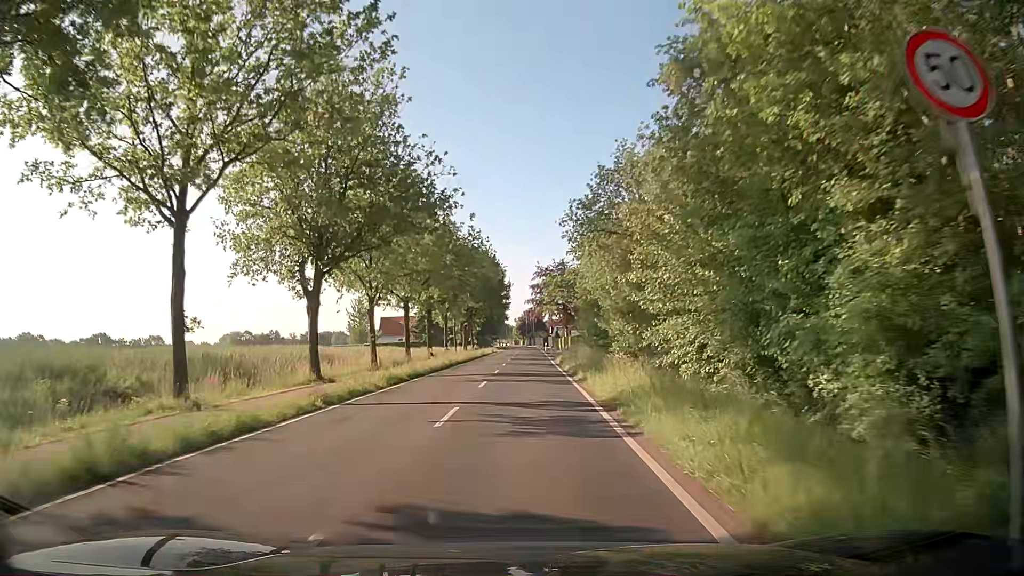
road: secondary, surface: asphalt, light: Day
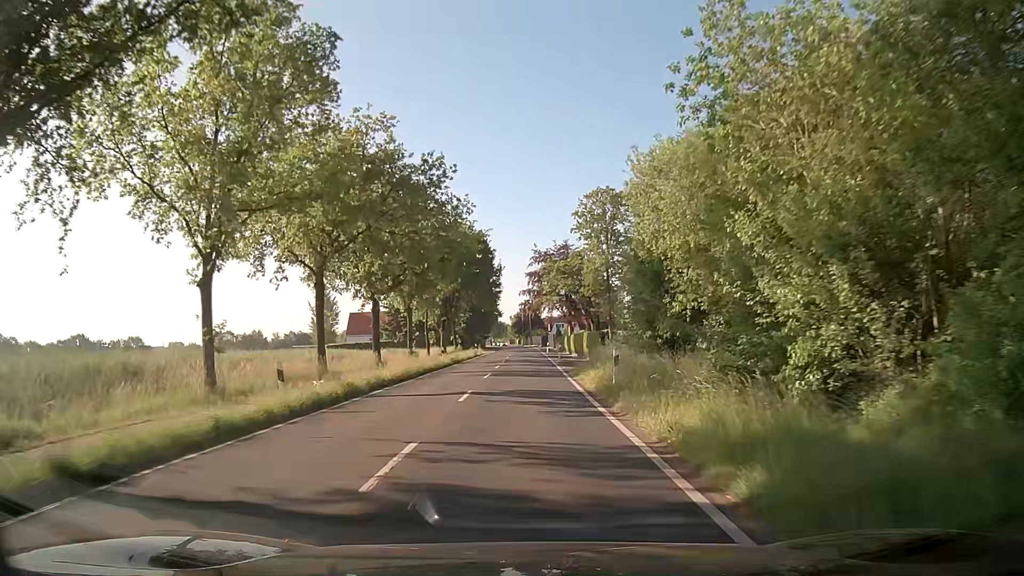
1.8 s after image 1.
(-0.1, +22.9) m; 0°
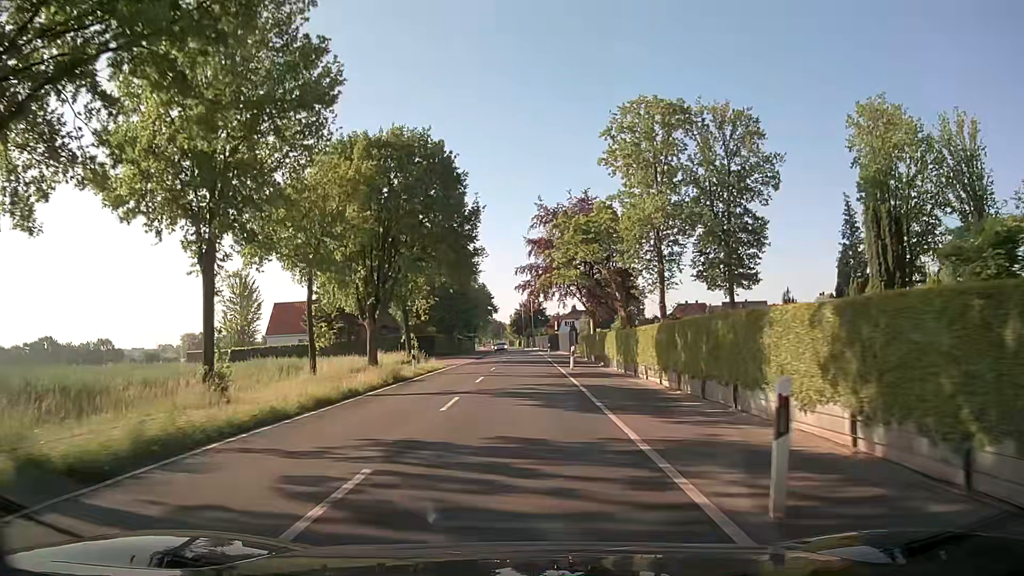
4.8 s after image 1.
(+0.2, +38.1) m; 0°
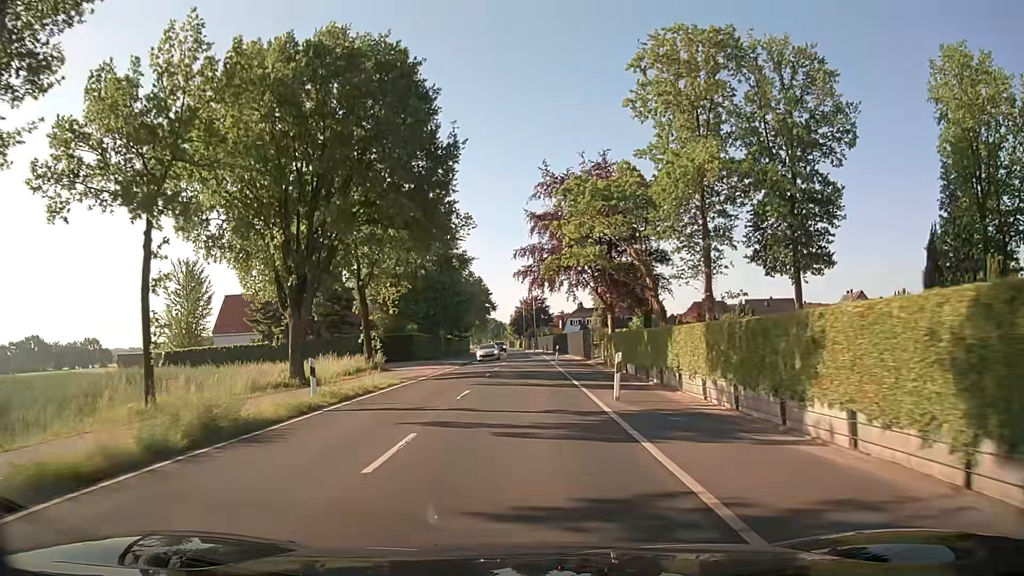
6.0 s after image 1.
(-0.1, +15.2) m; 0°
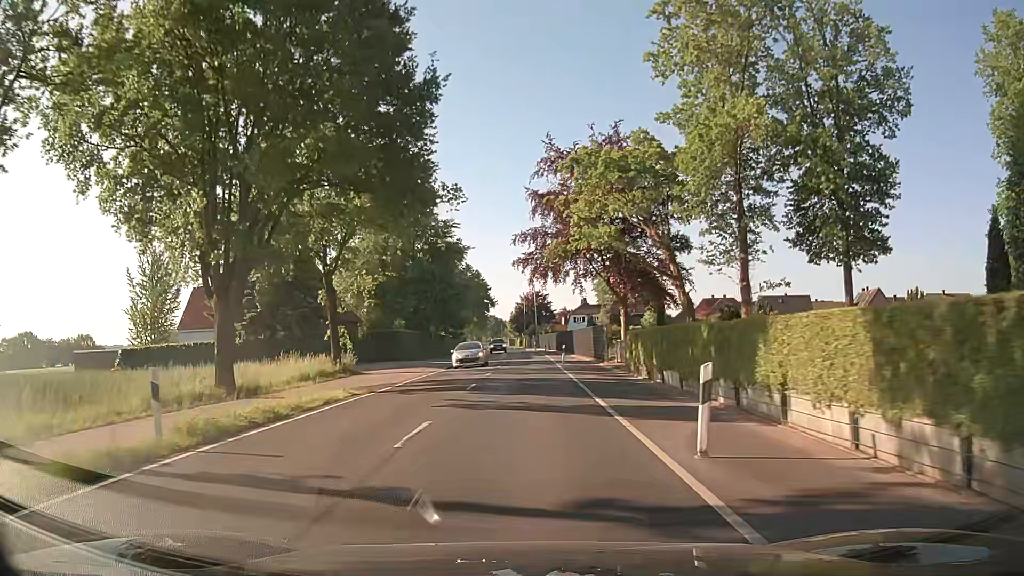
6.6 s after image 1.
(-0.1, +7.6) m; -1°
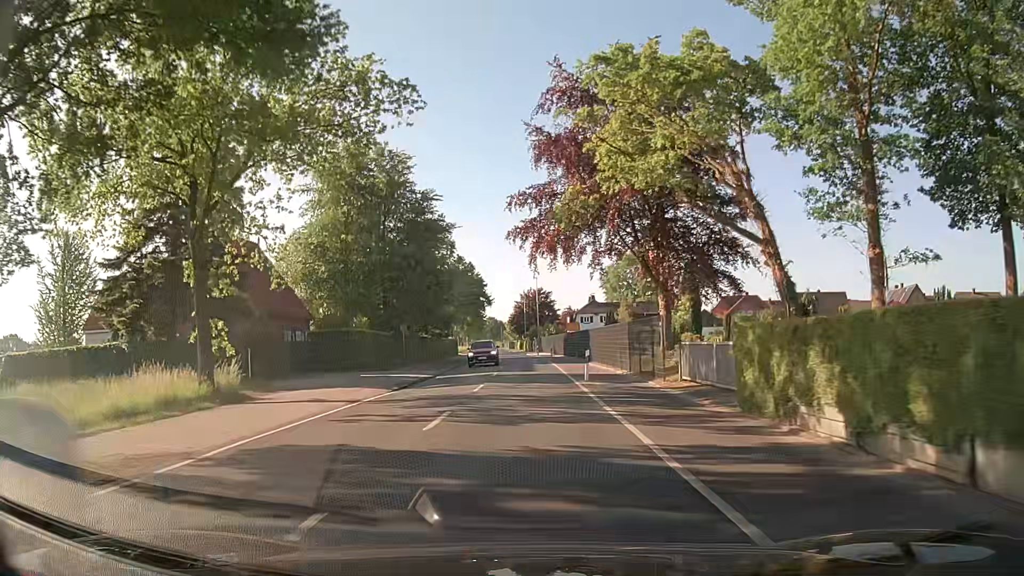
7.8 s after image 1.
(0.0, +15.2) m; +1°
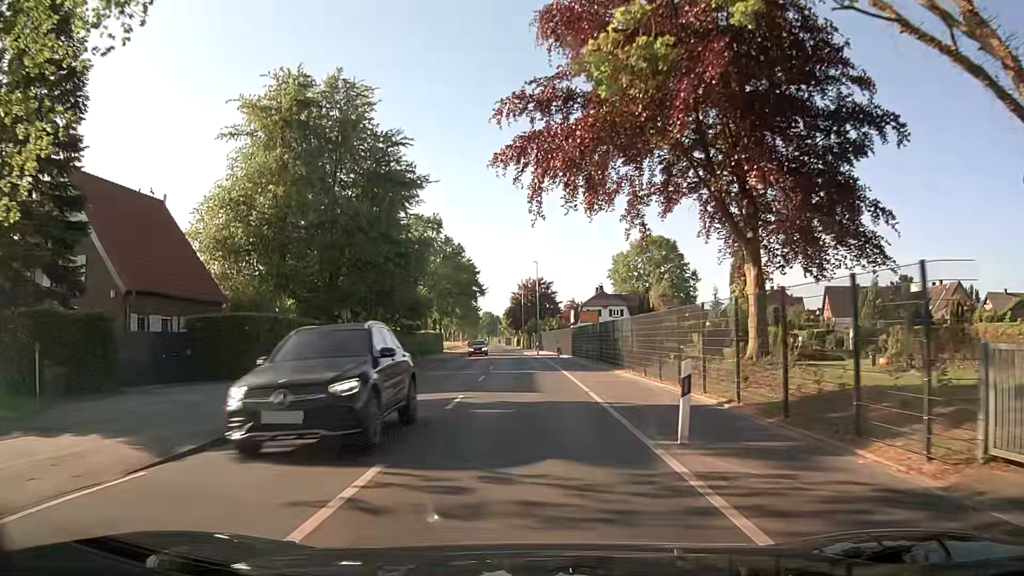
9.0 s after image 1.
(-0.1, +15.2) m; 0°
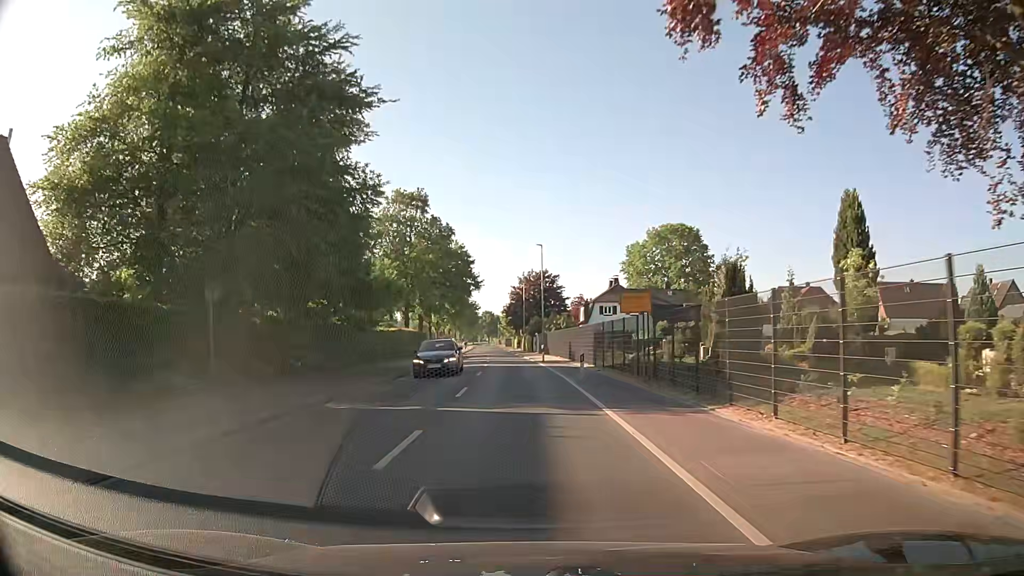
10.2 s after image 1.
(-0.1, +15.2) m; -1°
(0, +10) (0, +20) (0, +30) (0, +40) (-1, +50) (-1, +60) (-2, +70) (-2, +80) (-3, +90) (-3, +100) m
